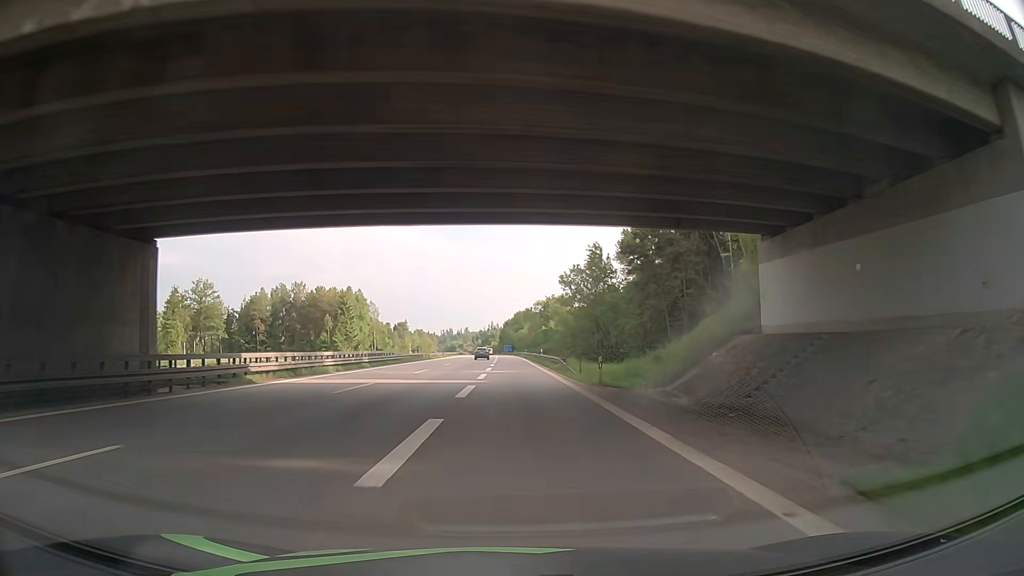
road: motorway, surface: asphalt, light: Day
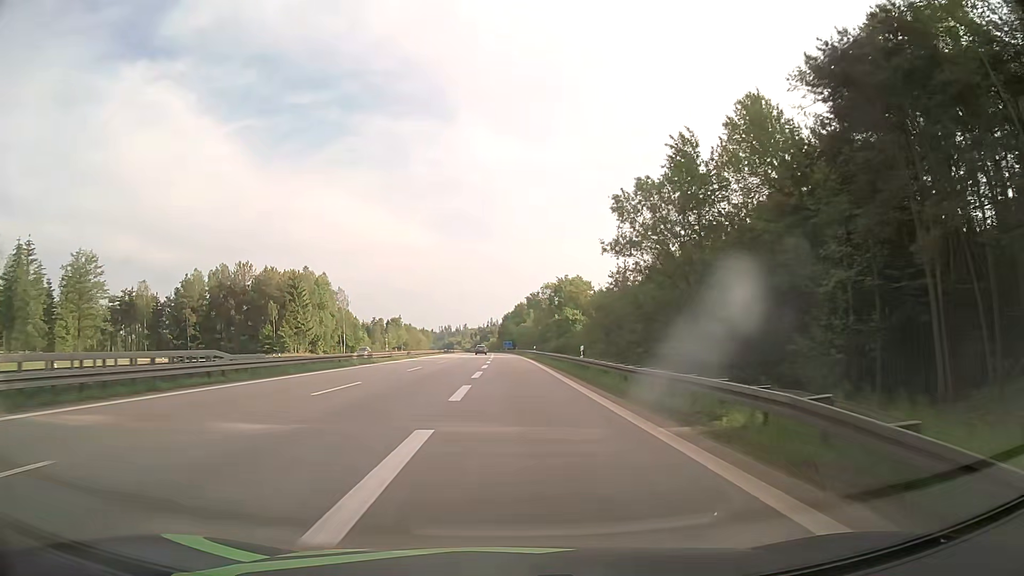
(+0.1, +38.6) m; 0°
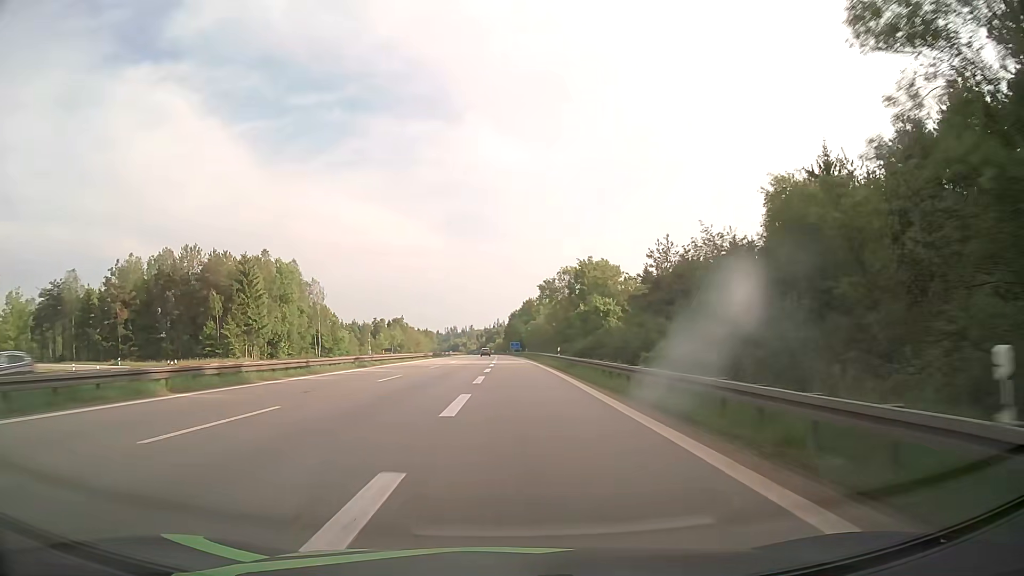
(-0.1, +27.9) m; 0°
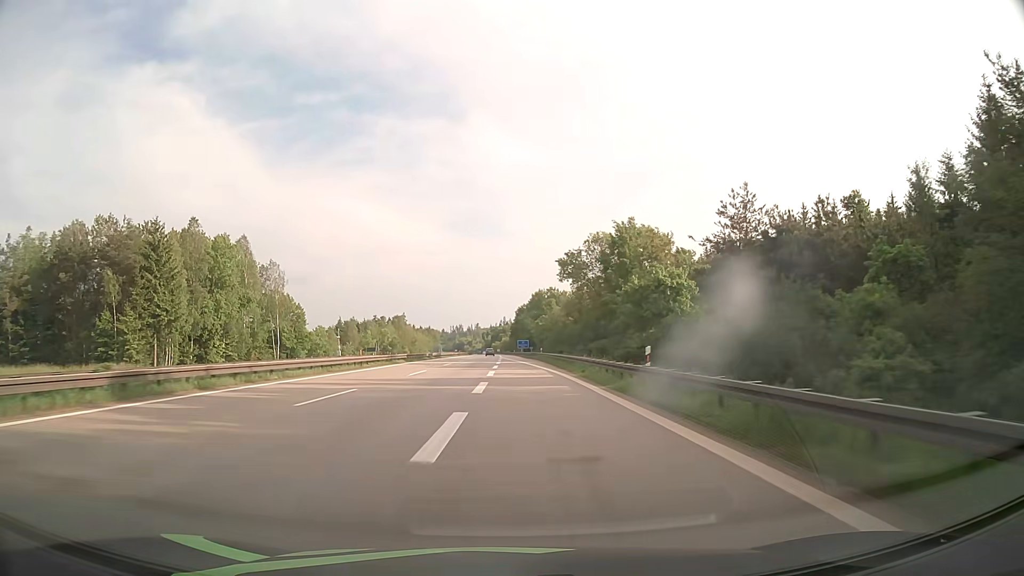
(-0.1, +29.5) m; 0°
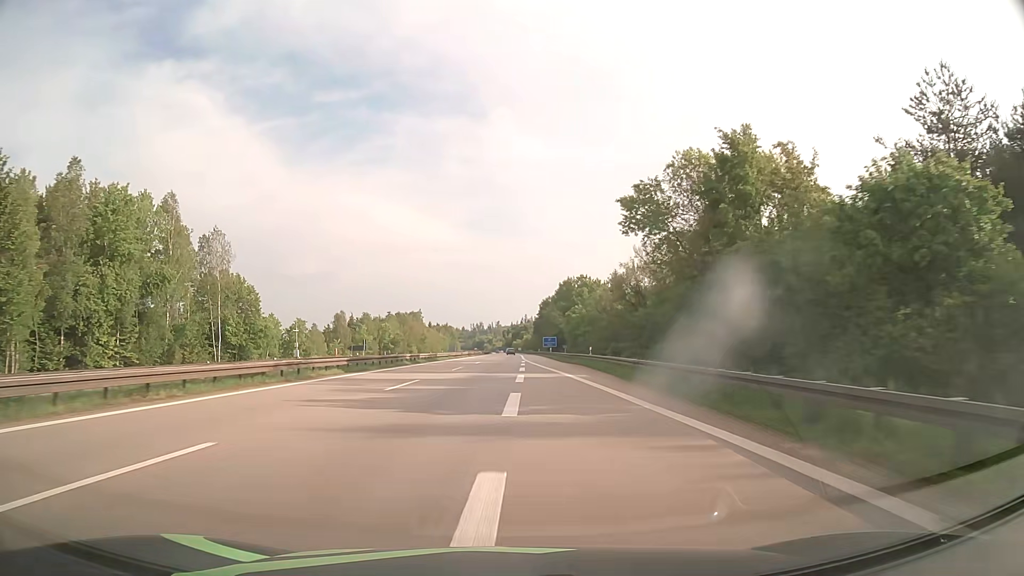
(-0.5, +31.0) m; -2°
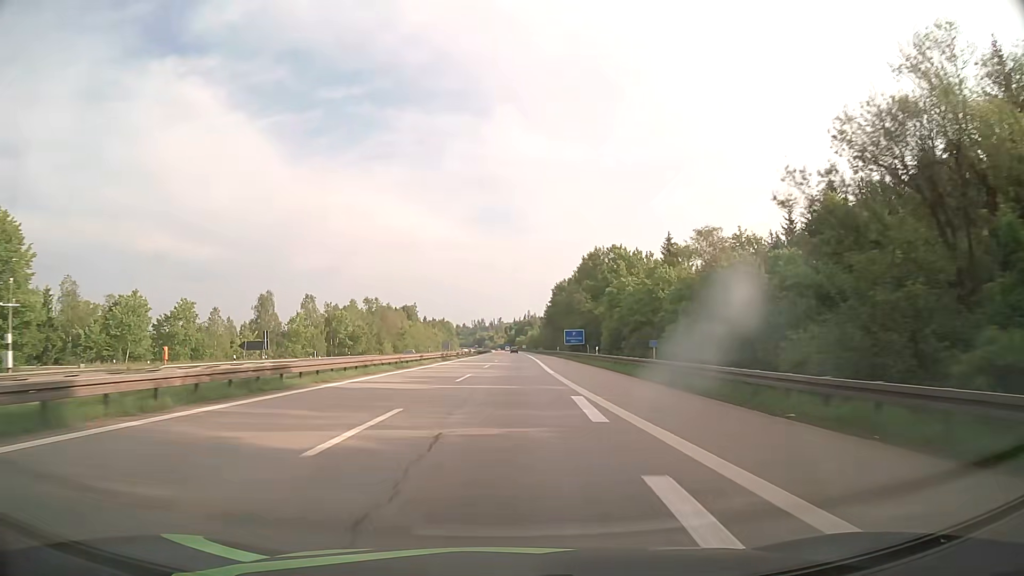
(-0.2, +48.7) m; 0°
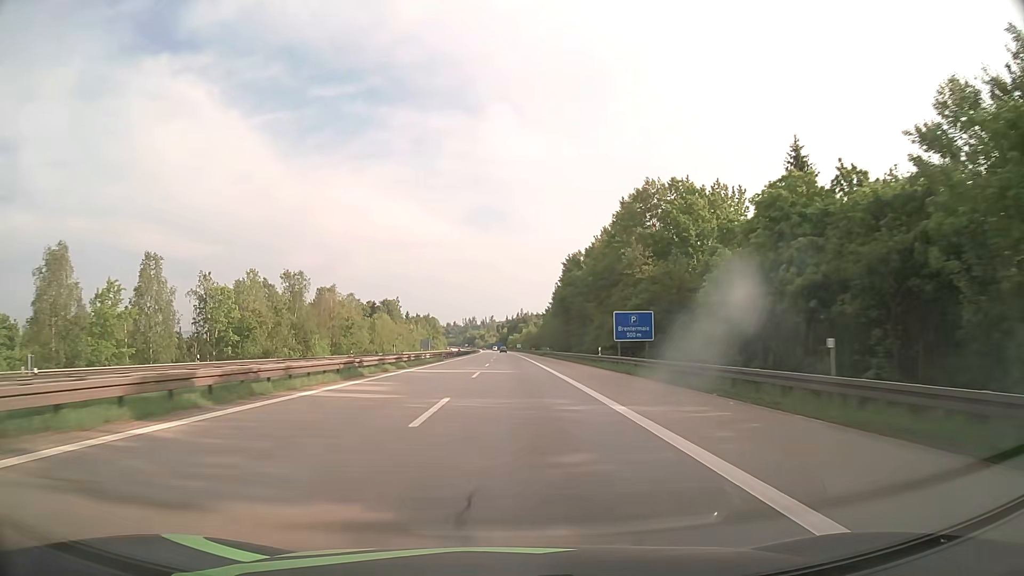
(+0.3, +51.0) m; +1°
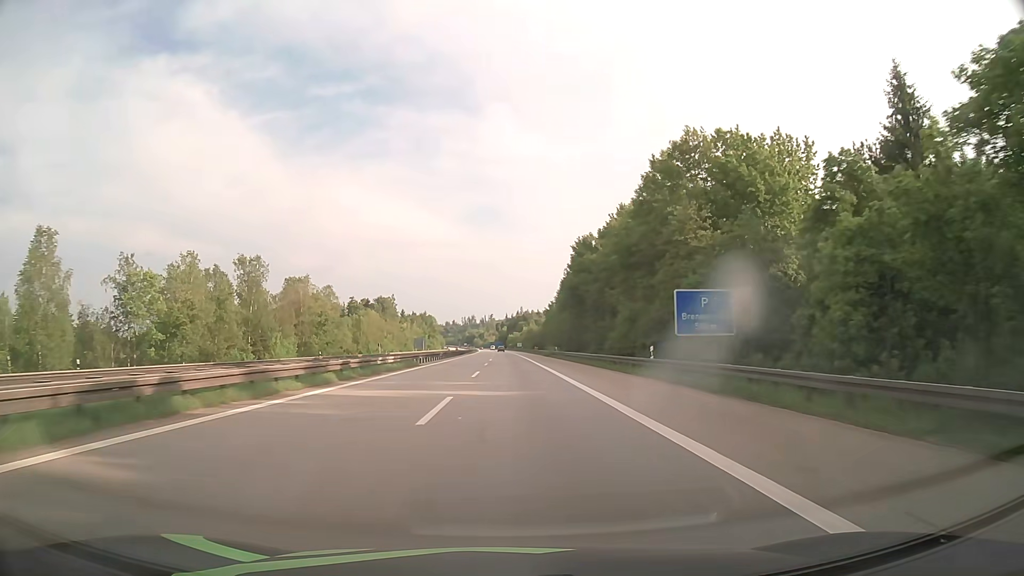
(0.0, +17.6) m; 0°
(0, +10) (0, +20) (0, +30) (0, +40) (0, +50) (0, +60) (0, +70) (0, +80) (0, +90) (-1, +100) m
